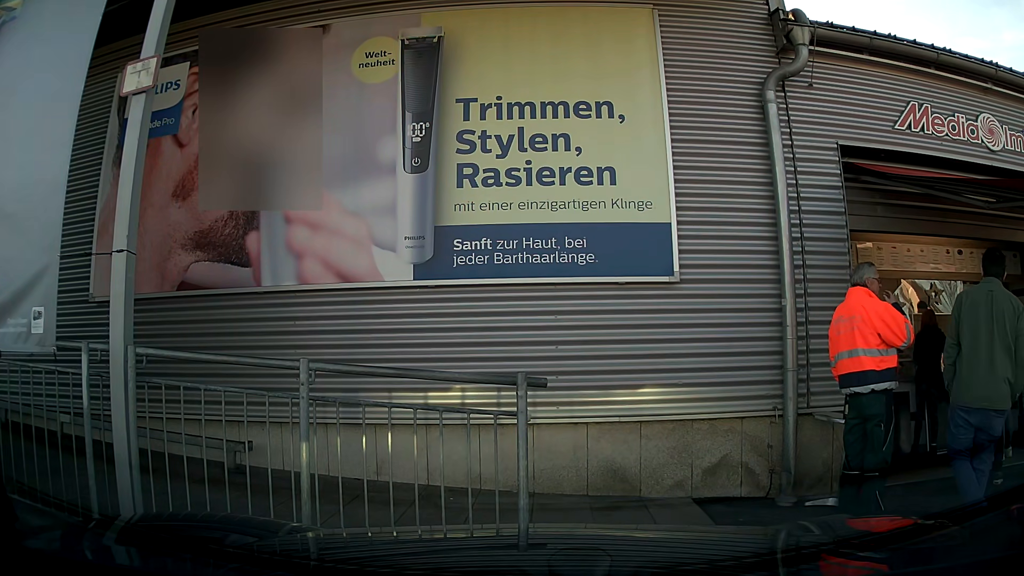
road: service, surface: paved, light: Day
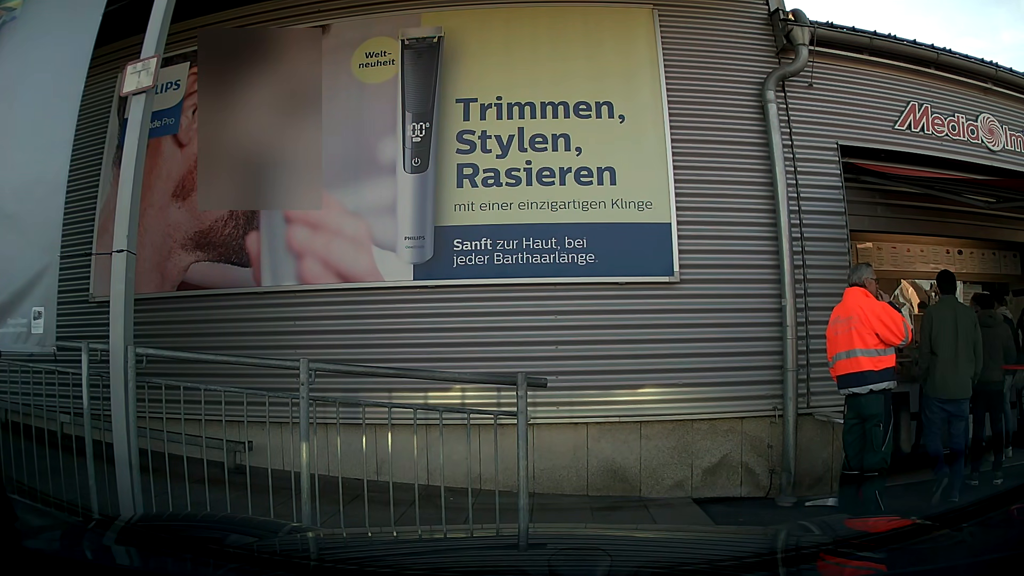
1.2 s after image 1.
(0.0, 0.0) m; 0°
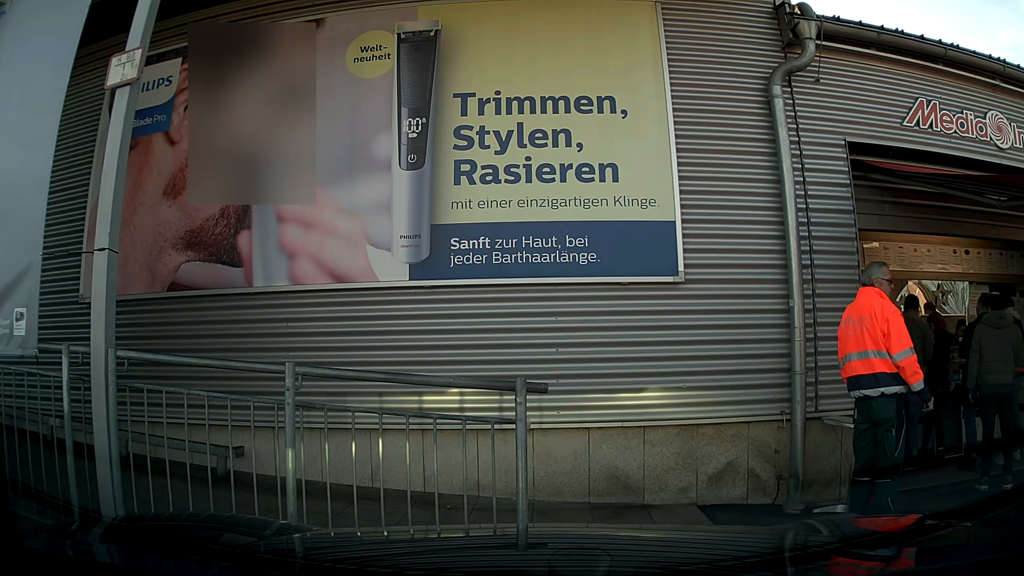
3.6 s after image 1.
(0.0, +0.2) m; 0°
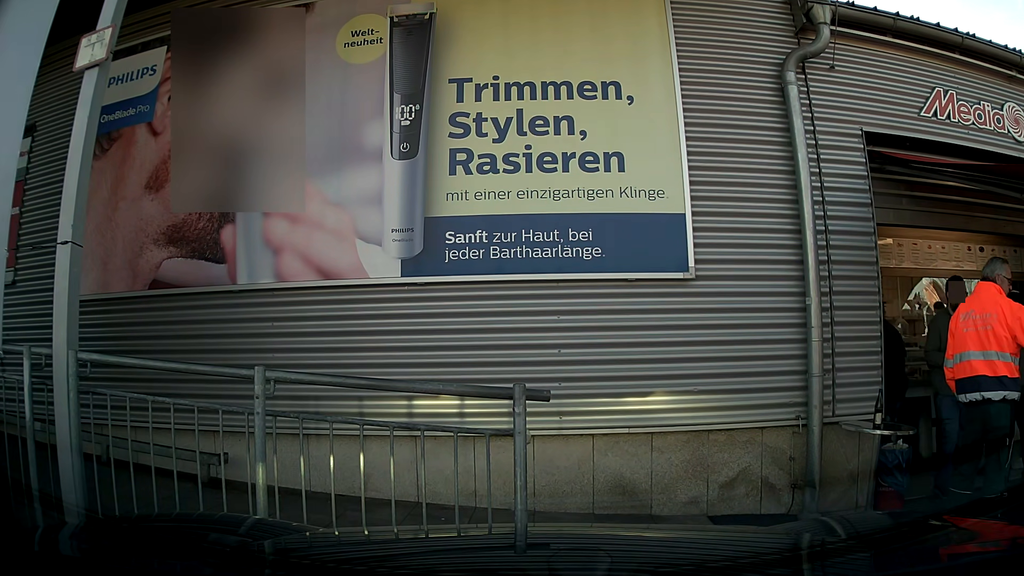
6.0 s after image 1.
(0.0, +0.3) m; 0°
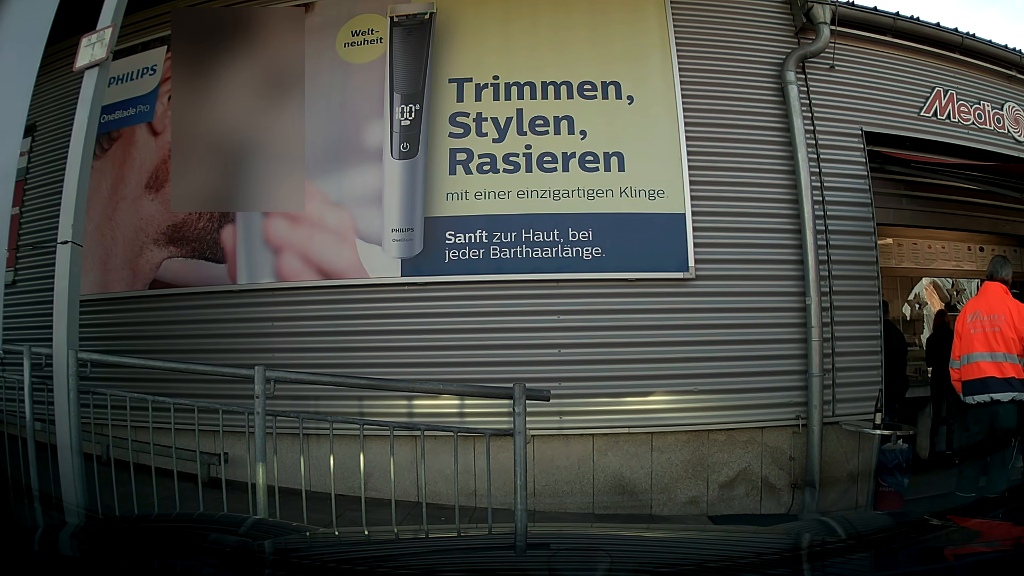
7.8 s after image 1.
(0.0, 0.0) m; 0°
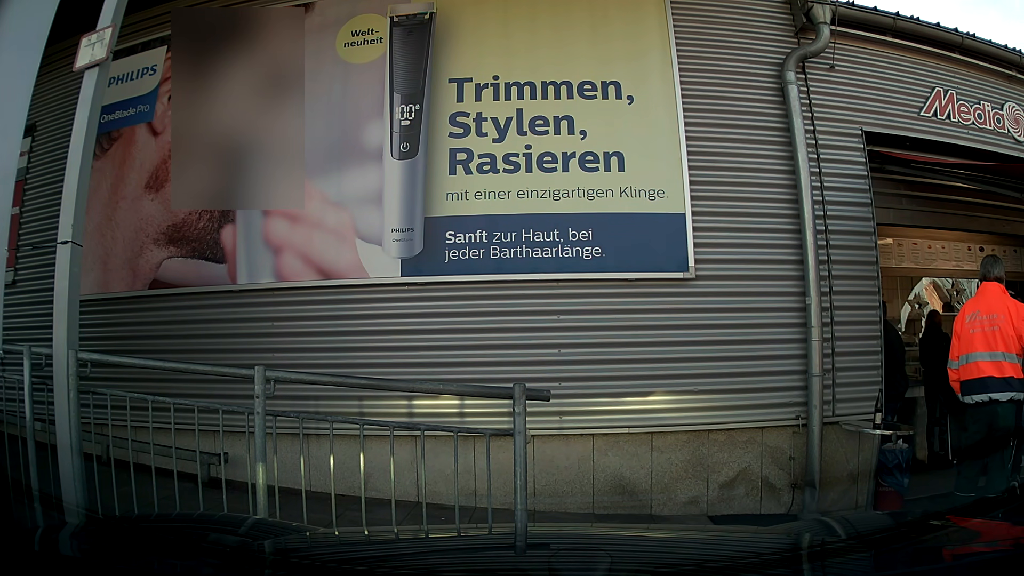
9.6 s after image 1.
(0.0, 0.0) m; 0°
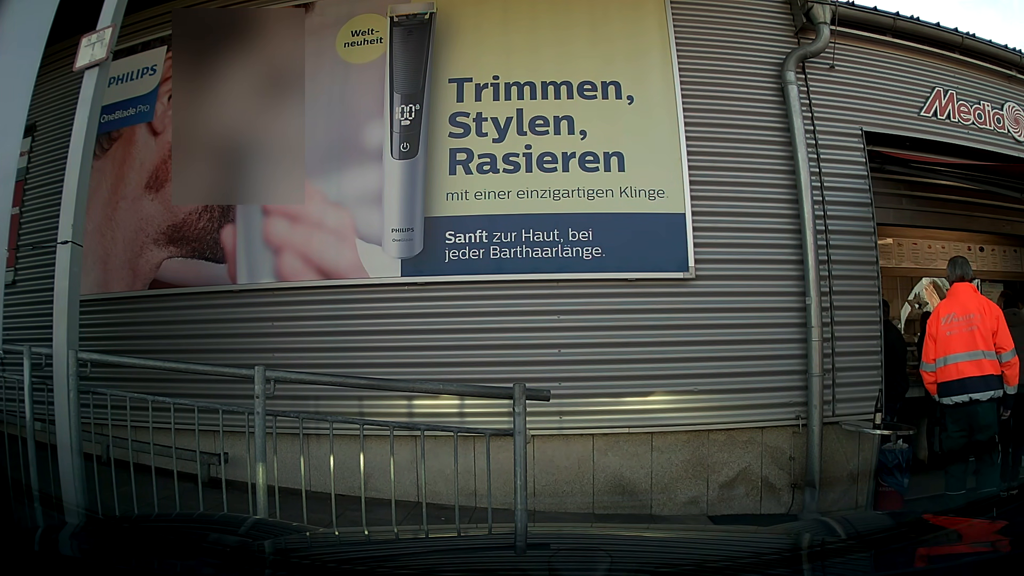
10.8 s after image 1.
(0.0, 0.0) m; 0°
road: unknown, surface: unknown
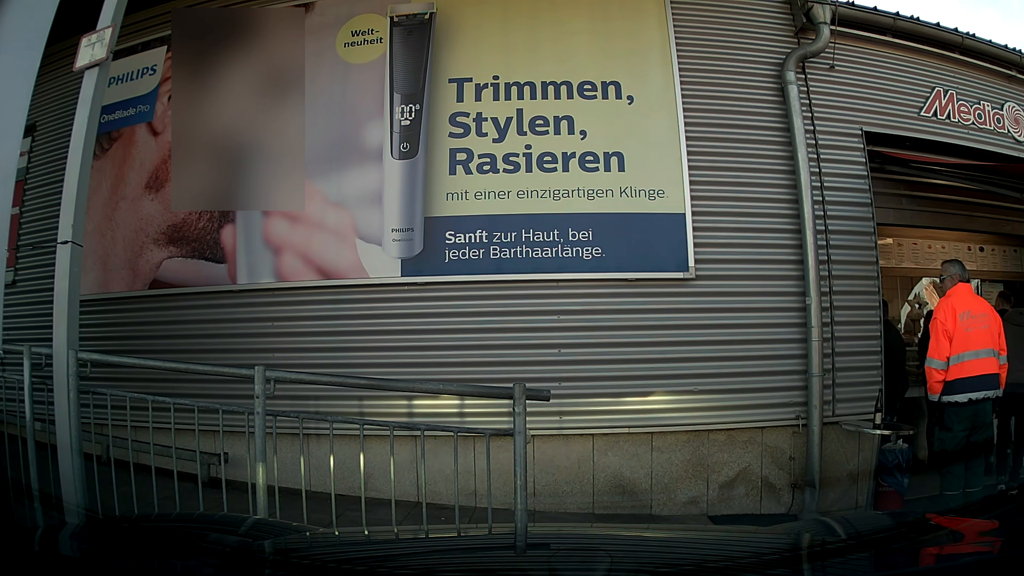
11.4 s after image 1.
(0.0, 0.0) m; 0°
